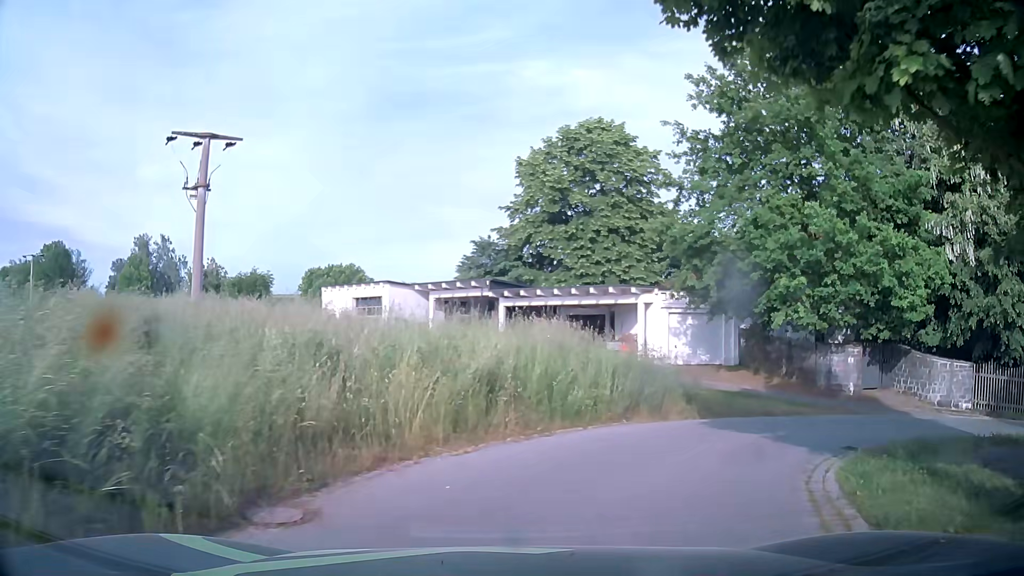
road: residential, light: Day
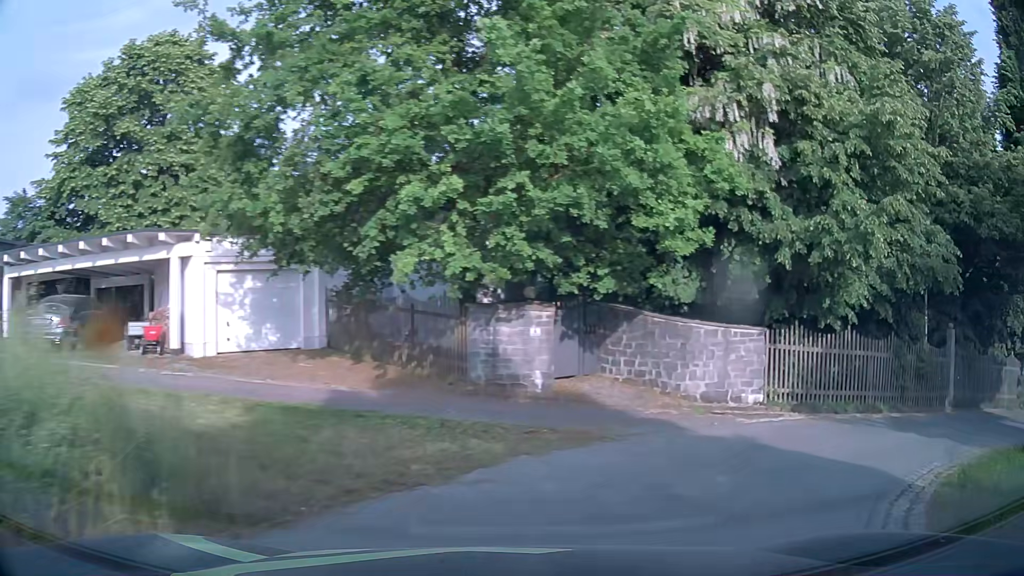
(+2.6, +9.6) m; +36°
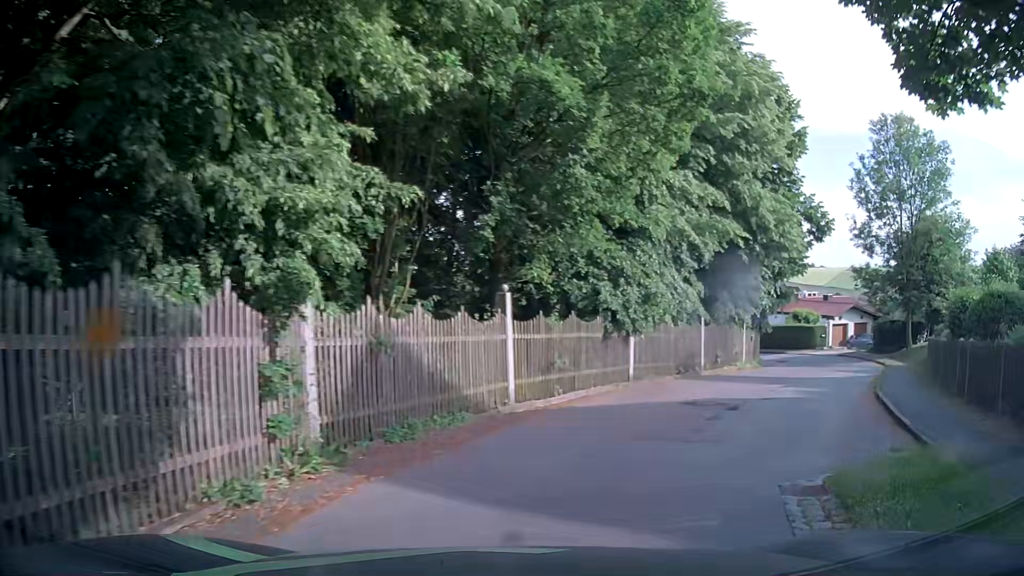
(+9.7, +13.1) m; +67°
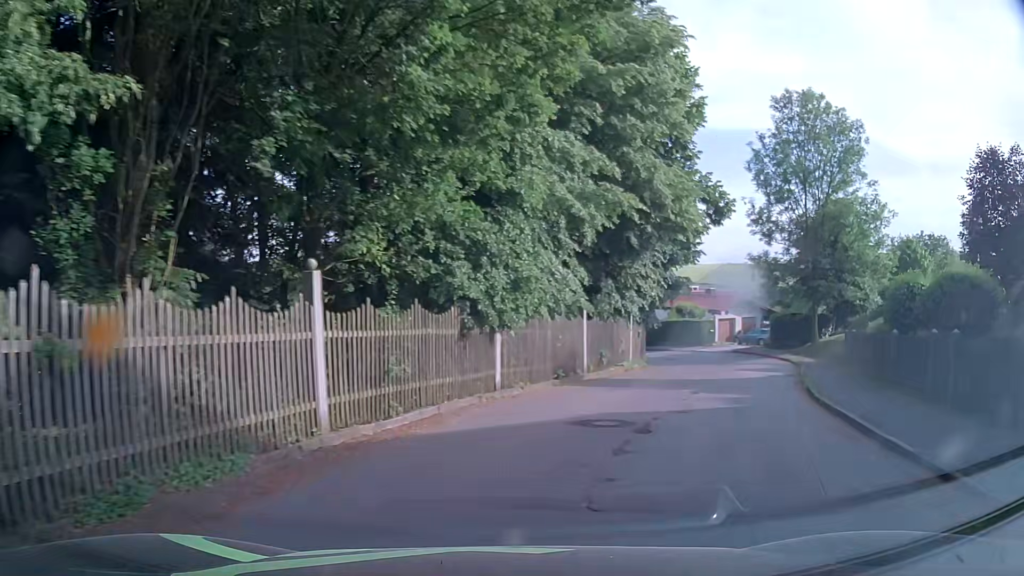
(+0.4, +4.0) m; +9°
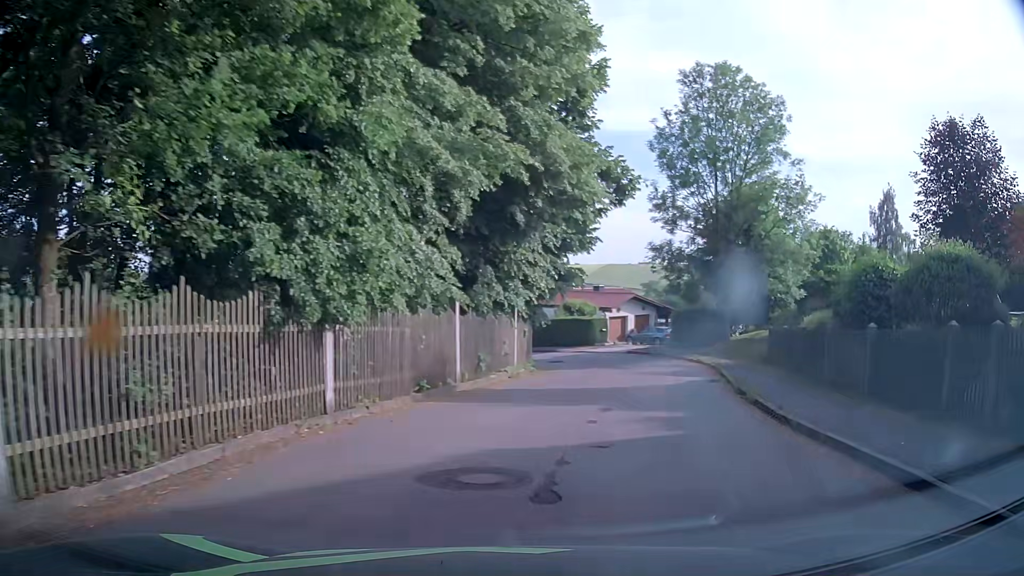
(+0.5, +4.2) m; +11°
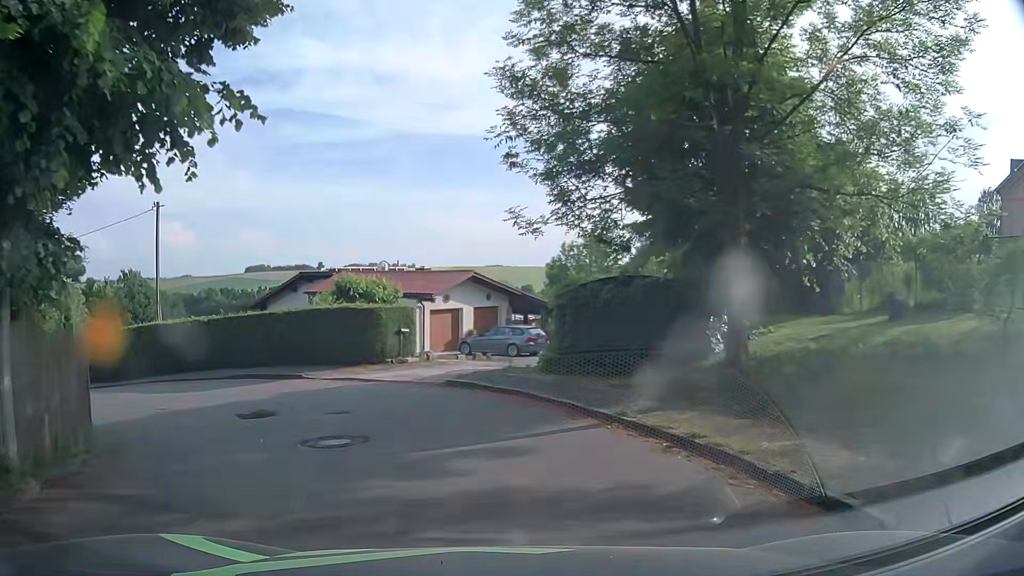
(+4.3, +21.3) m; +14°
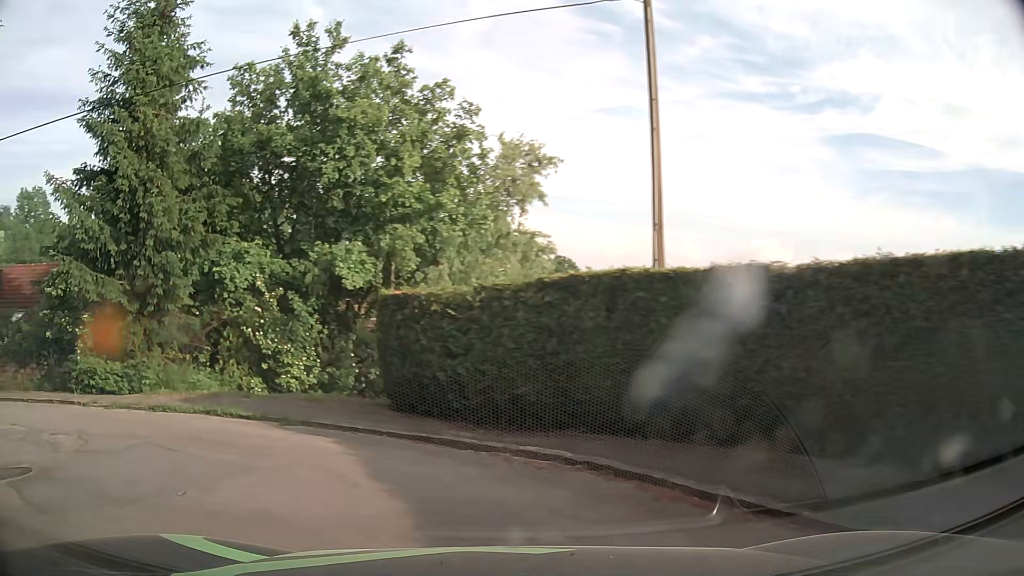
(-5.6, +16.0) m; -50°
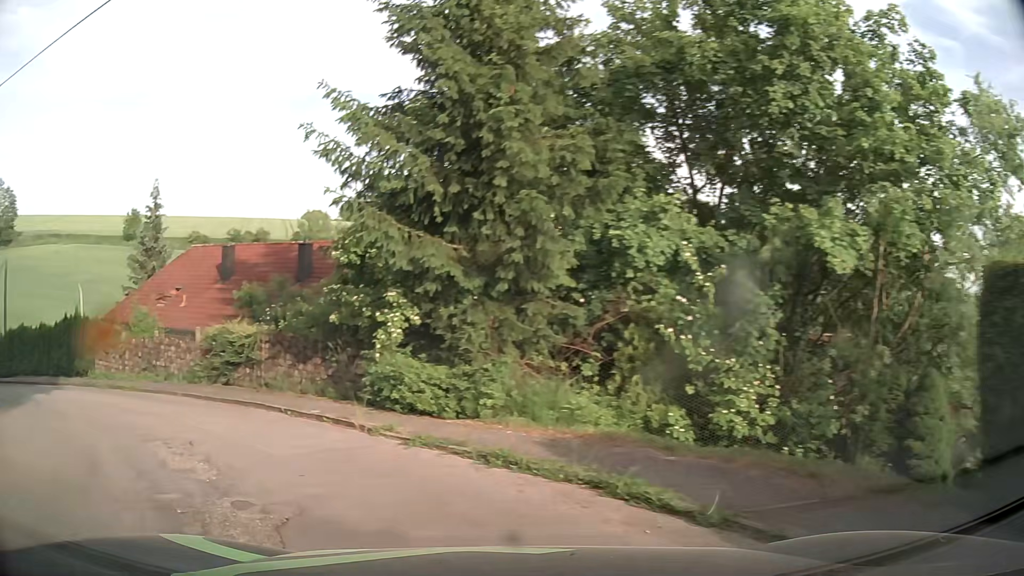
(-1.6, +5.6) m; -34°
